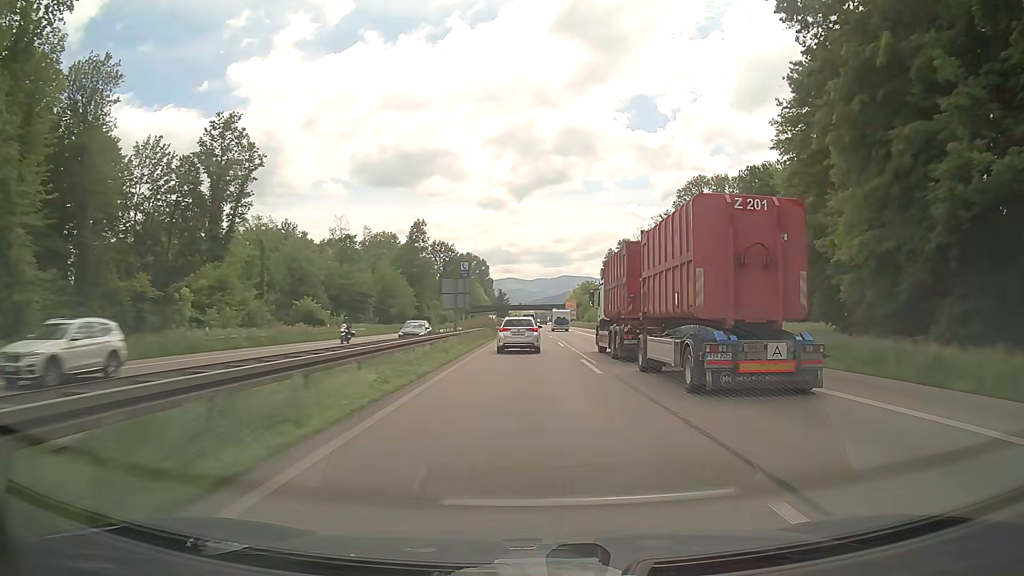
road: trunk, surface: asphalt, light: Day
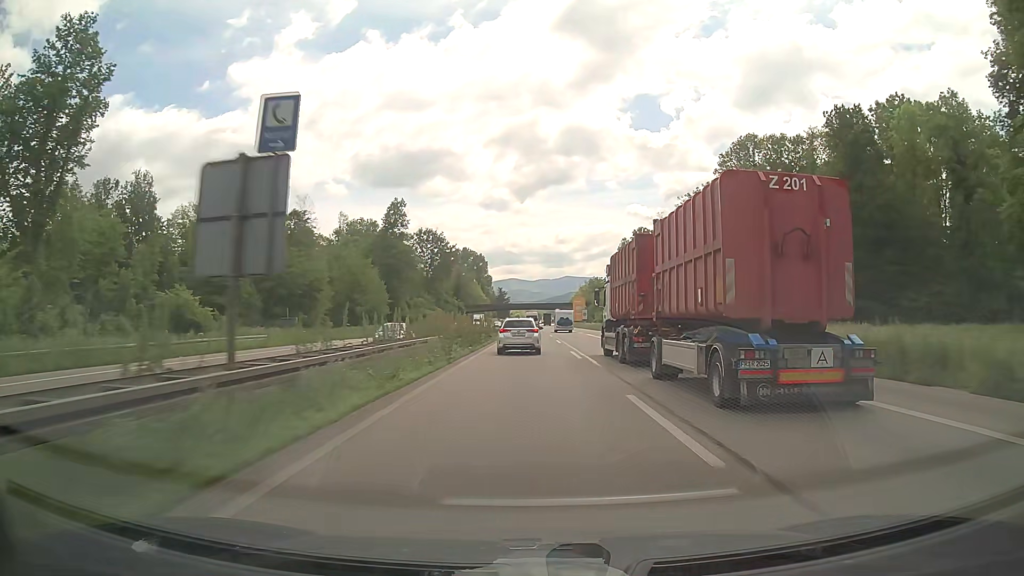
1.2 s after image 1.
(0.0, +28.8) m; 0°
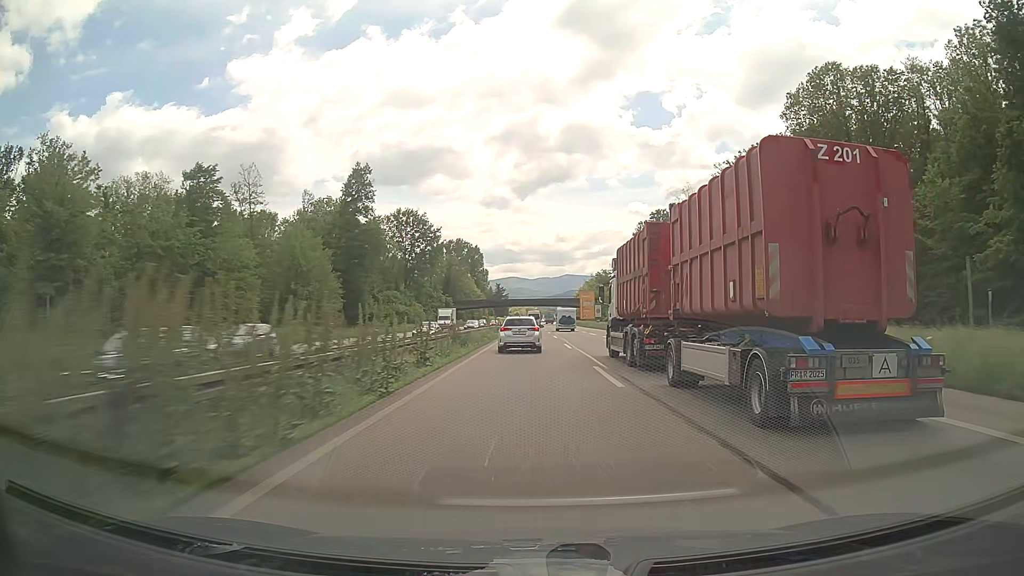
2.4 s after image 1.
(0.0, +28.8) m; 0°
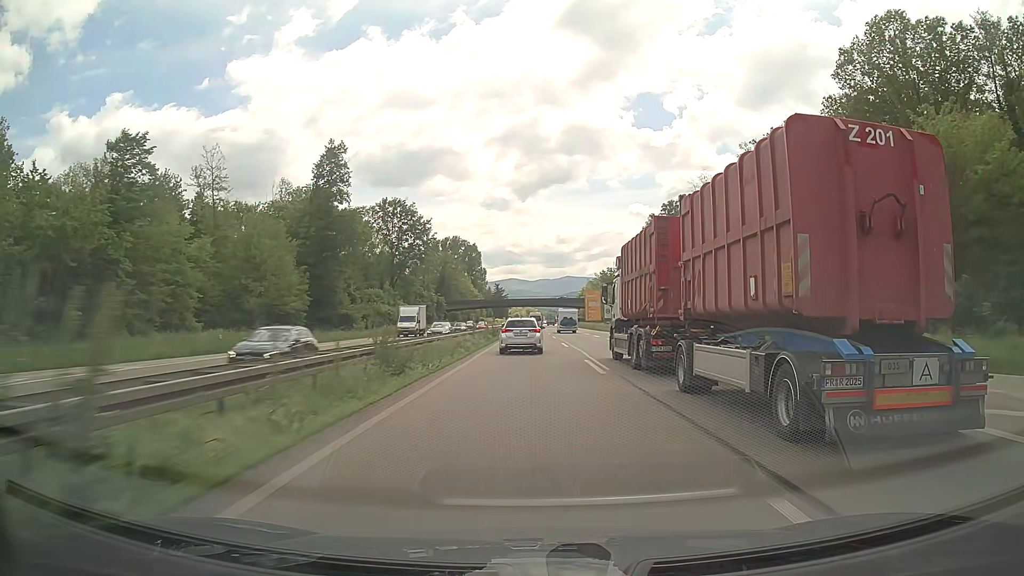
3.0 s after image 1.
(0.0, +14.4) m; 0°
(0, +10) (0, +20) (0, +30) (0, +40) (0, +50) (0, +60) (0, +70) (0, +80) (0, +90) (0, +100) m
